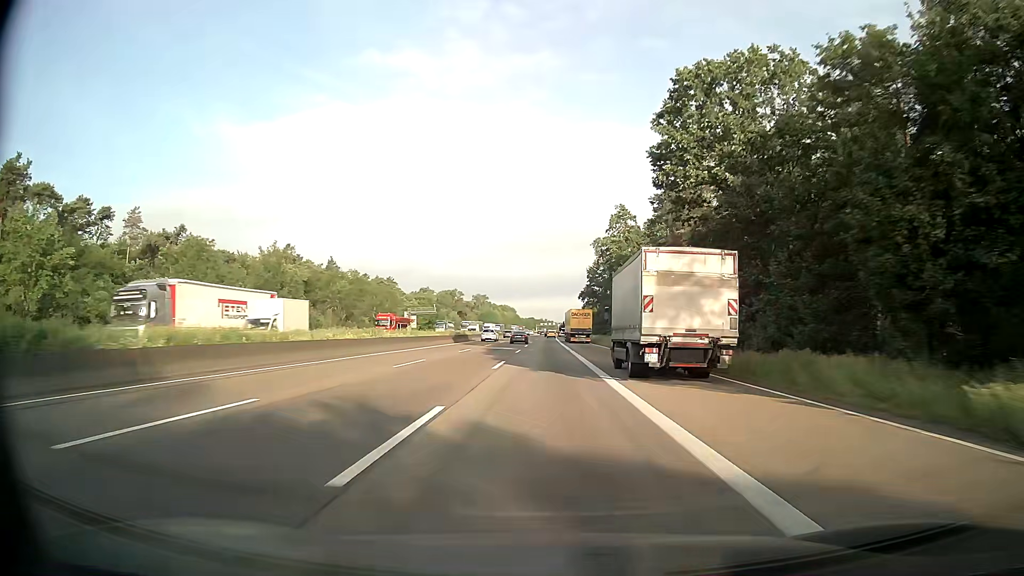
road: motorway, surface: asphalt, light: Day
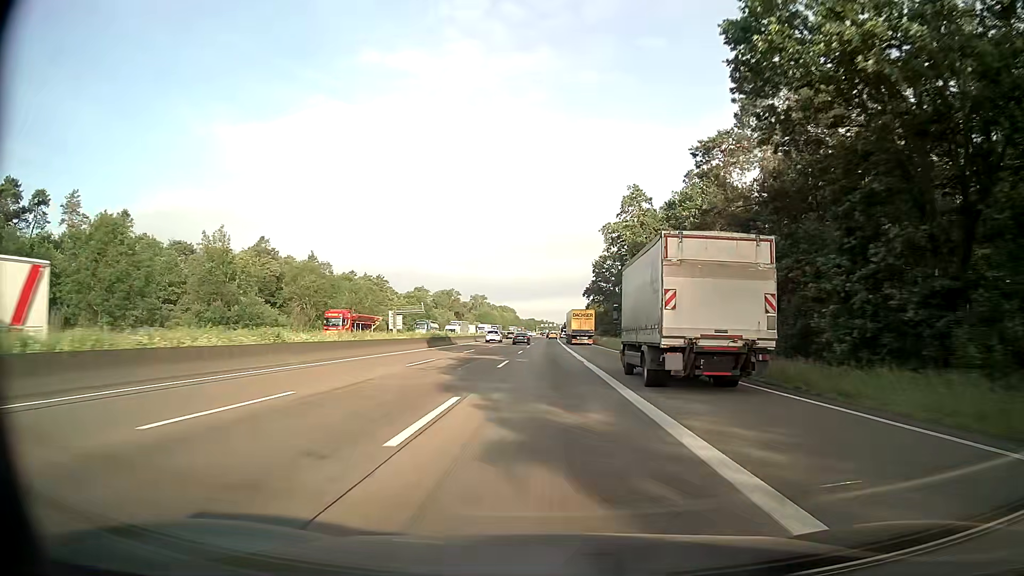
(0.0, +16.1) m; 0°
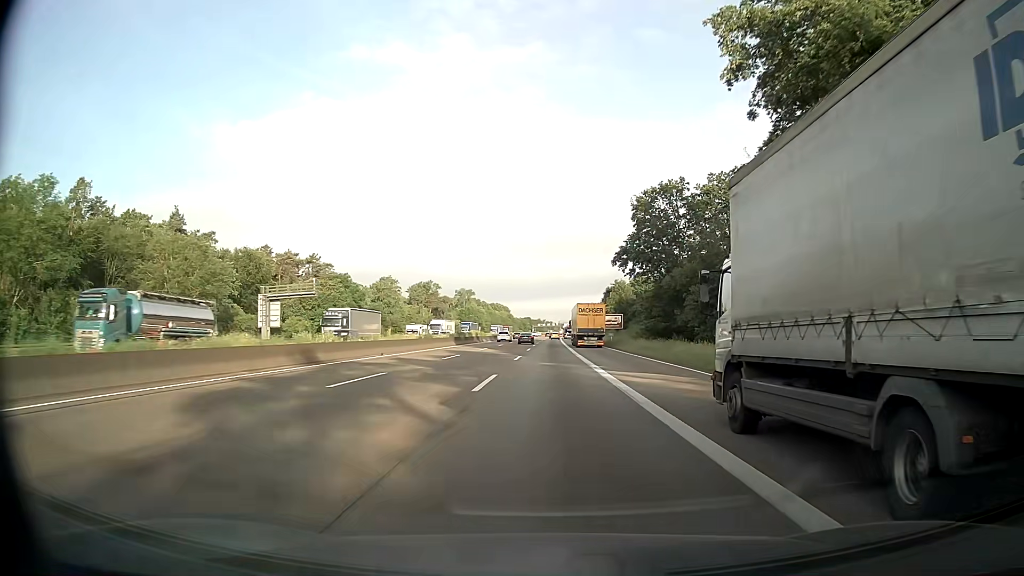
(+0.1, +64.5) m; 0°
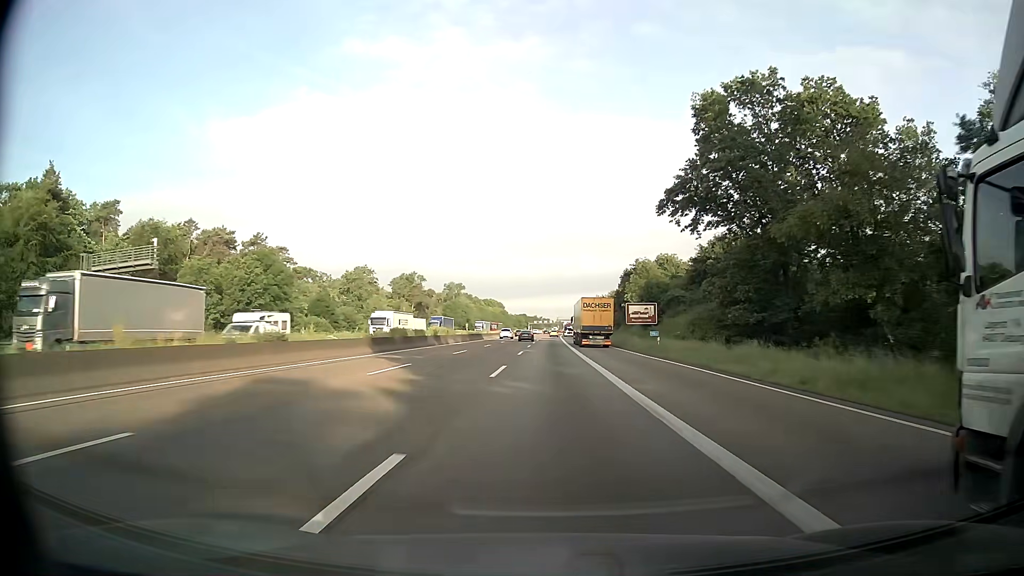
(0.0, +32.2) m; 0°
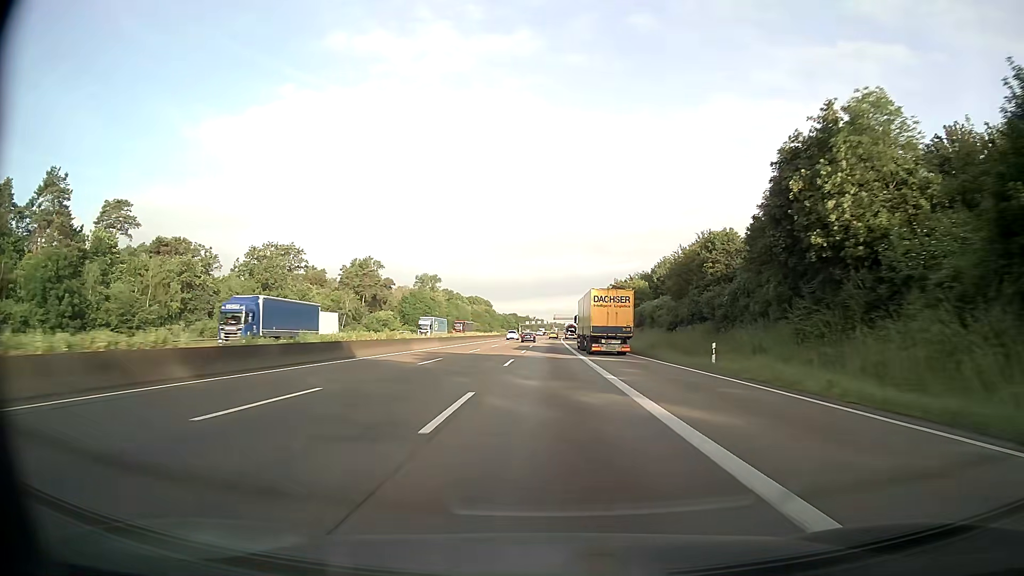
(+0.2, +64.4) m; 0°
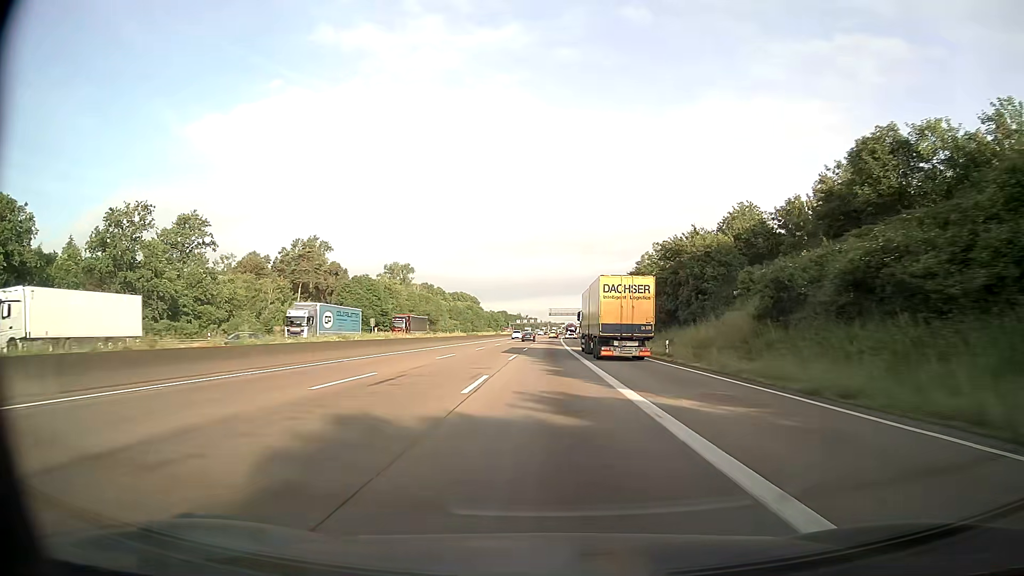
(+0.3, +48.4) m; +1°
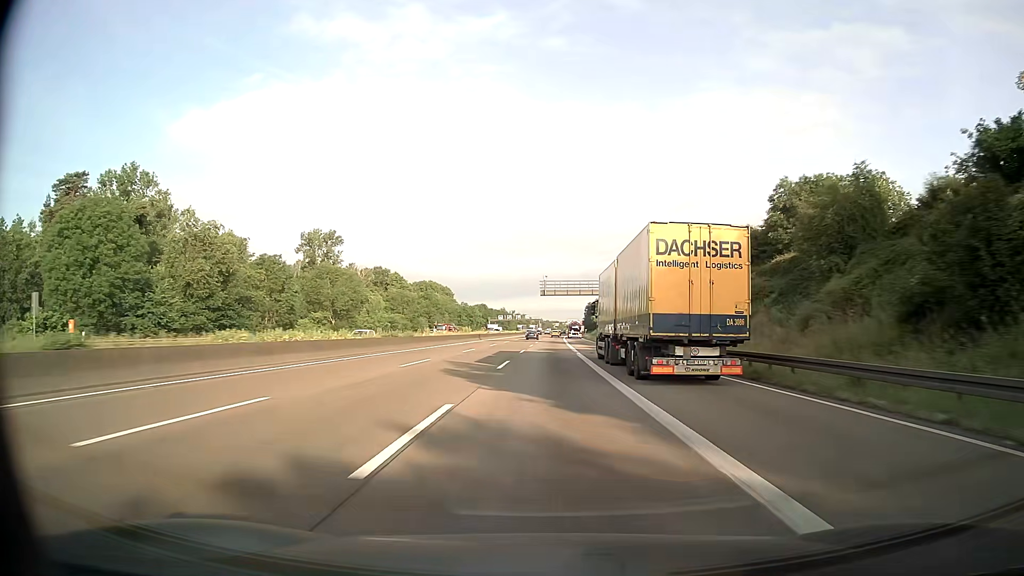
(+0.4, +80.6) m; +1°
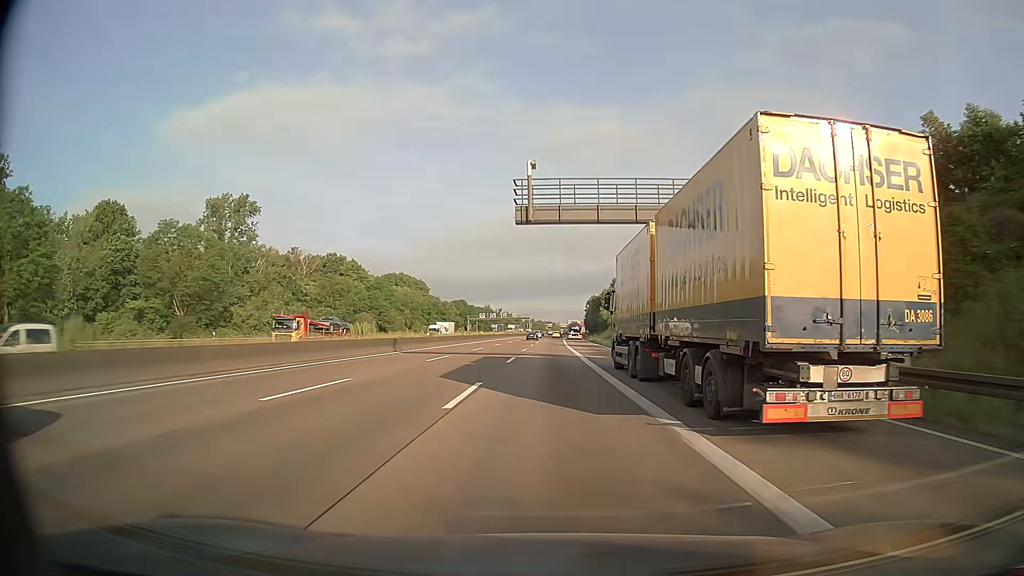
(+0.3, +48.3) m; +1°
(0, +10) (0, +20) (0, +30) (0, +40) (0, +50) (0, +60) (0, +70) (+1, +80) (+1, +90) (+1, +100) m
